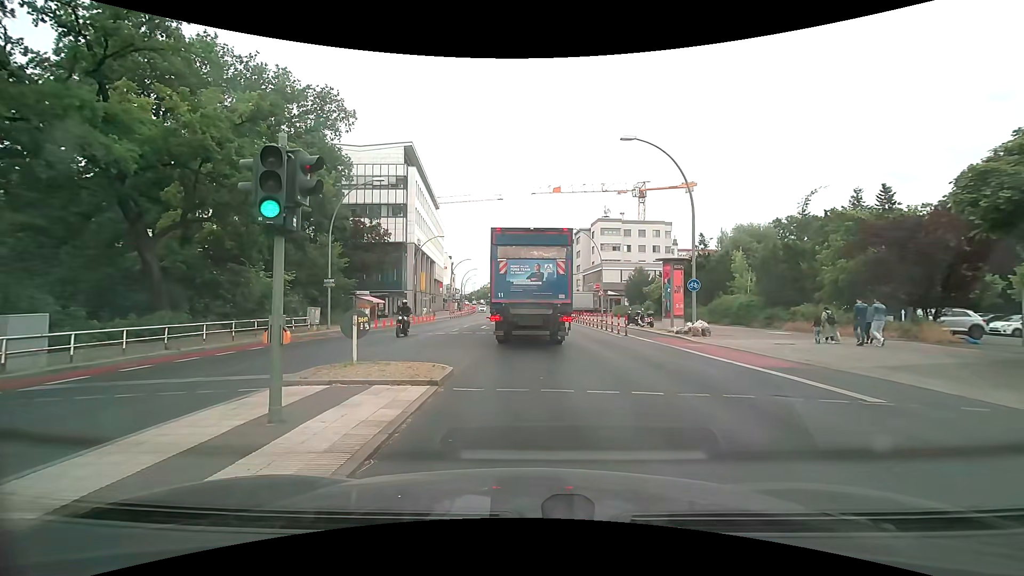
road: primary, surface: asphalt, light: Day
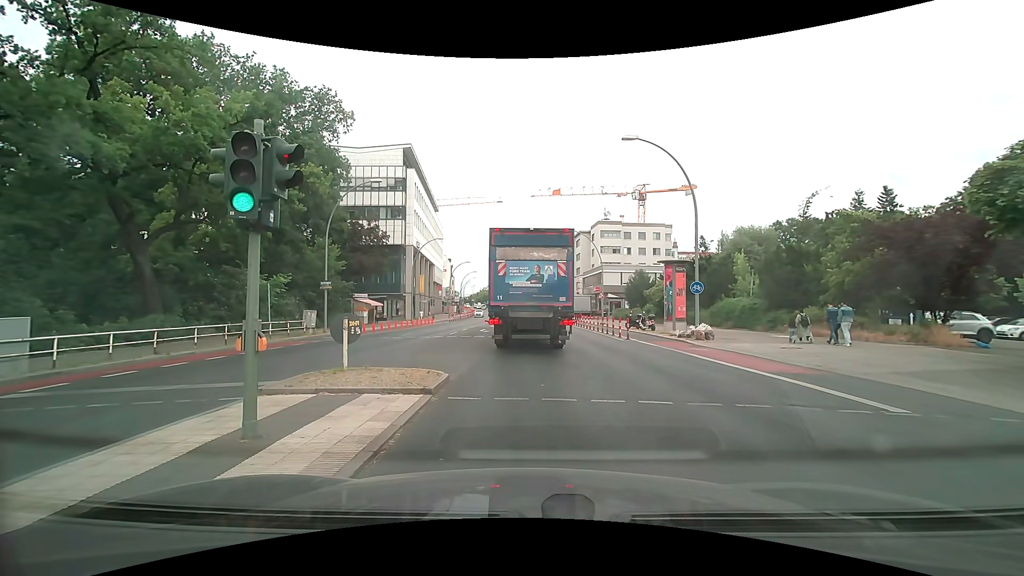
(0.0, +0.5) m; 0°
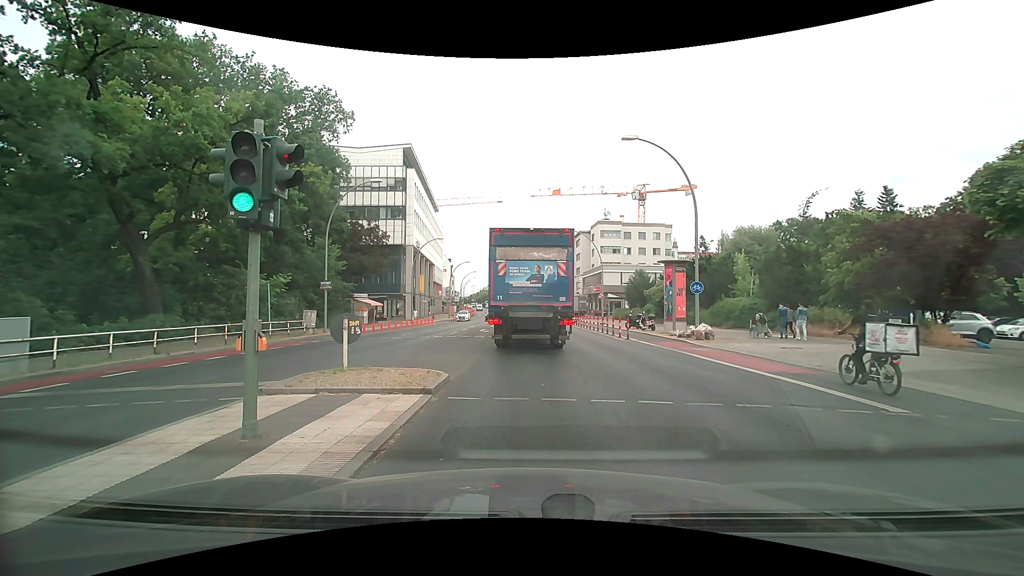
(0.0, 0.0) m; 0°
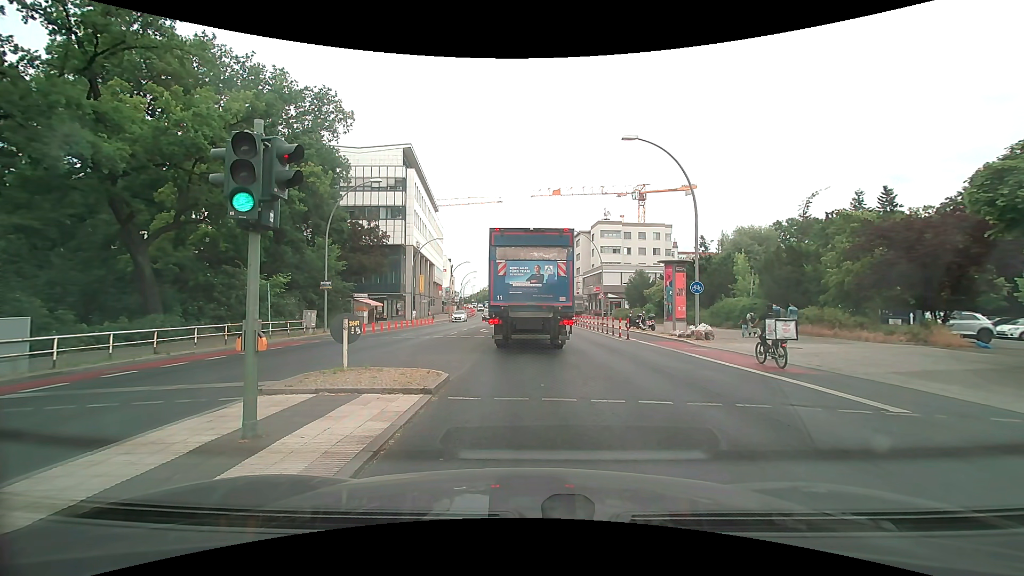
(0.0, 0.0) m; 0°
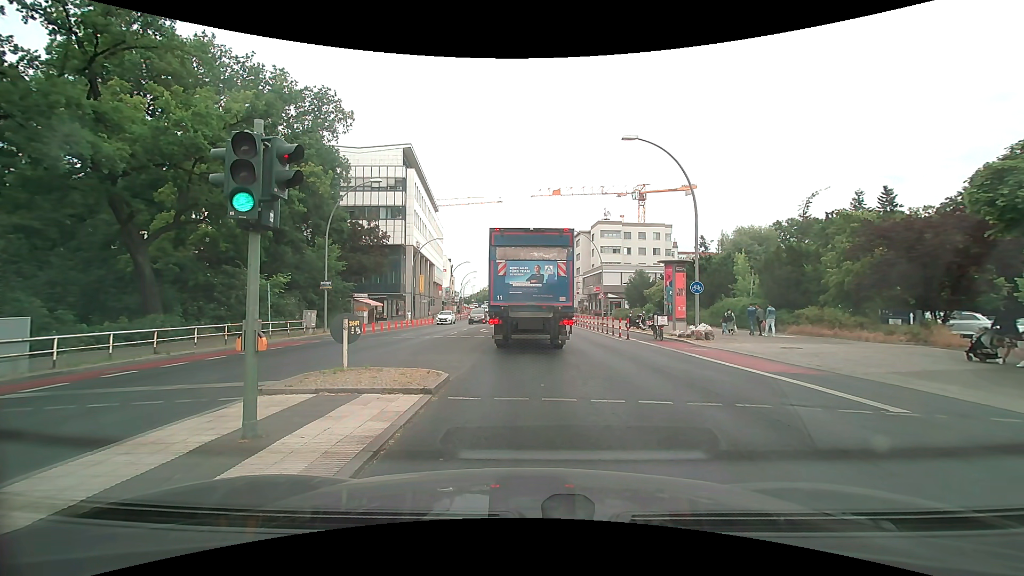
(0.0, 0.0) m; 0°
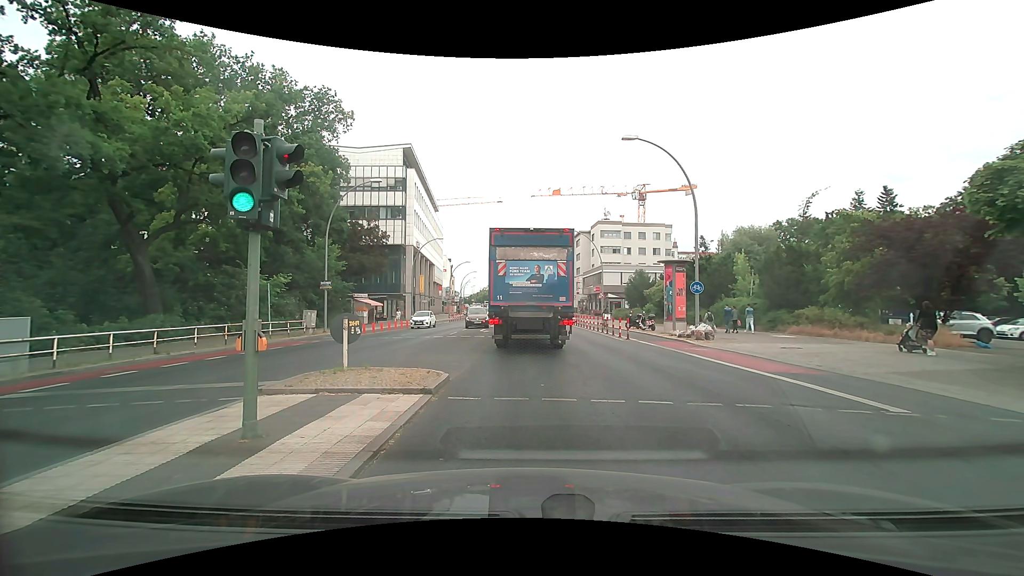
(0.0, 0.0) m; 0°
(0, +10) (0, +20) (0, +30) (0, +40) (-1, +50) (-1, +60) (-1, +70) (-1, +80) (-2, +90) (-2, +100) m
